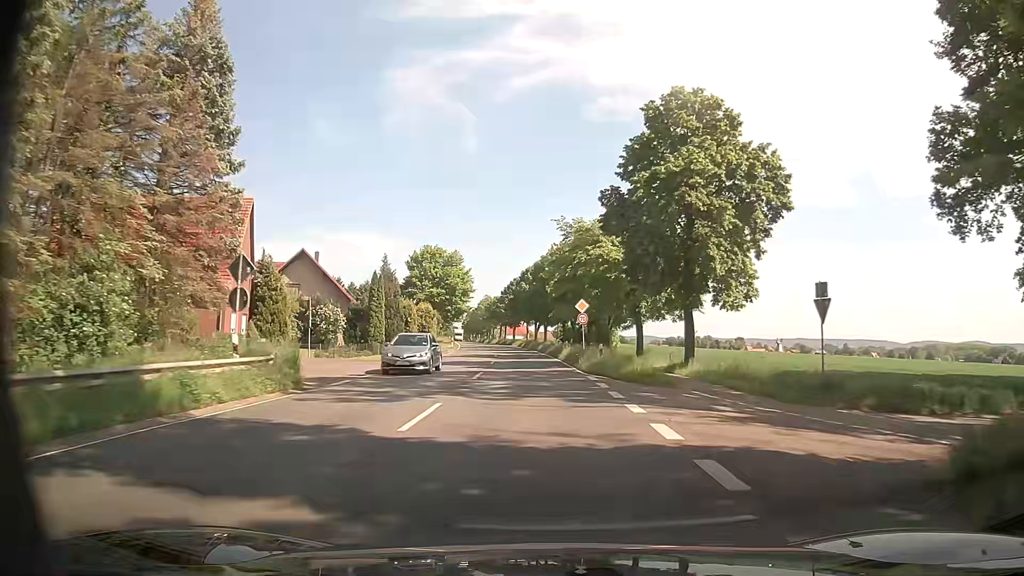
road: secondary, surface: asphalt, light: Day
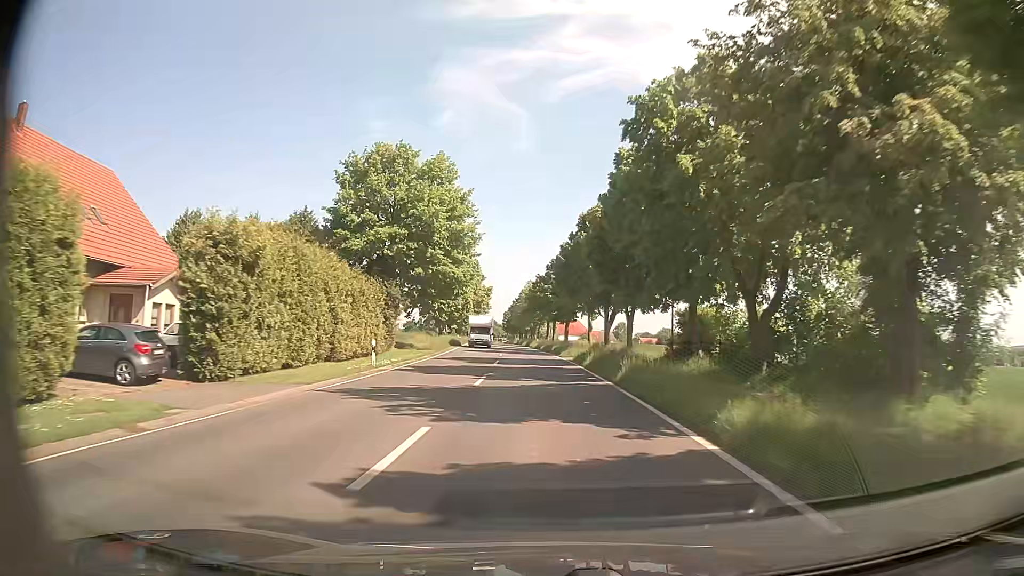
(-2.9, +52.1) m; -5°
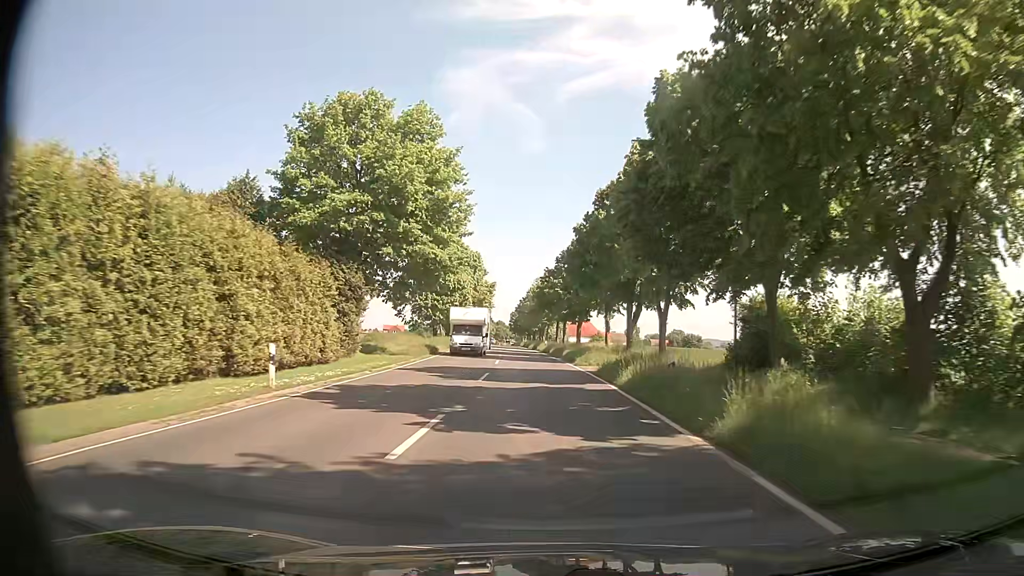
(-0.1, +10.5) m; -1°
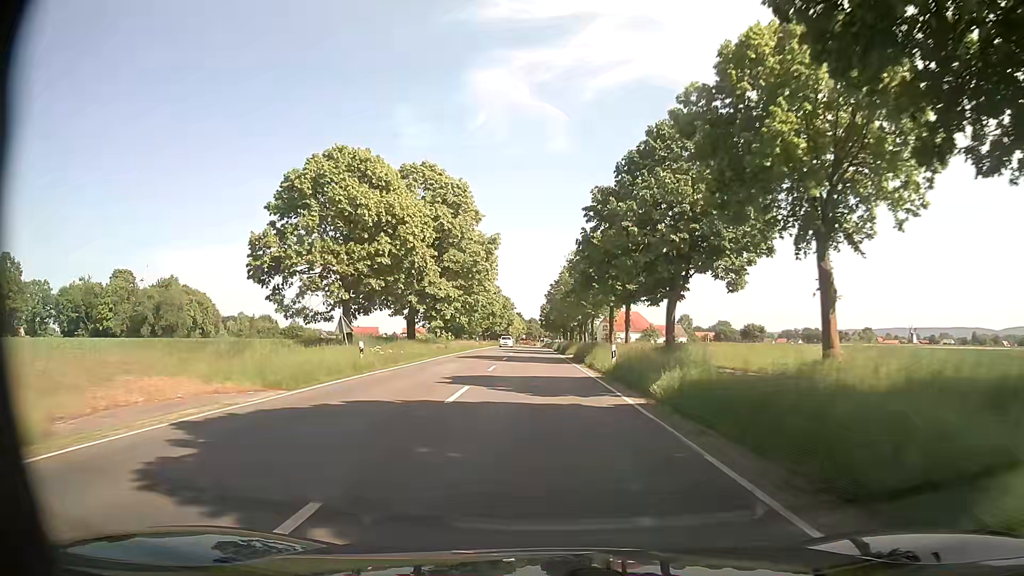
(-1.3, +42.5) m; -3°
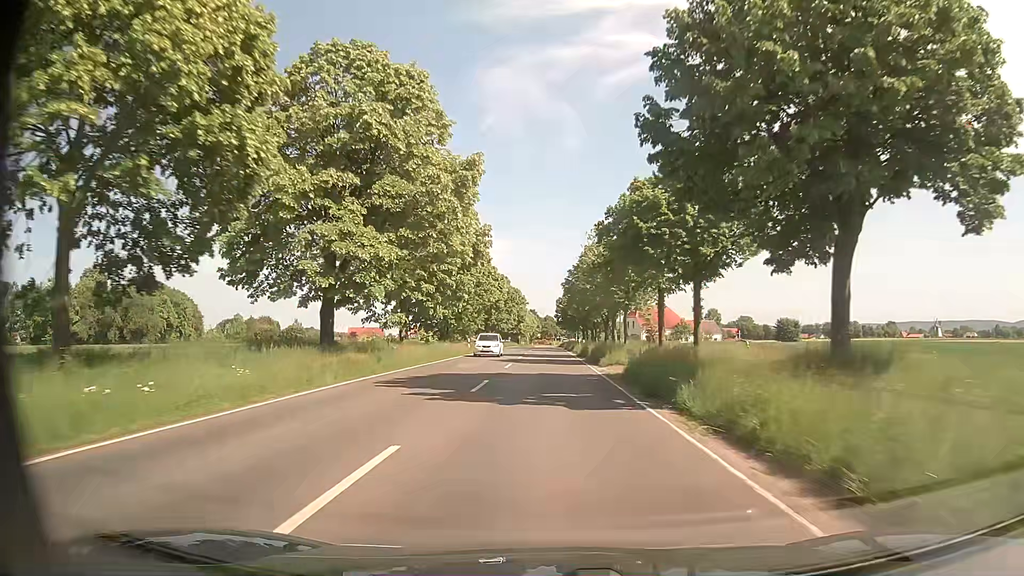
(-0.3, +21.3) m; -1°
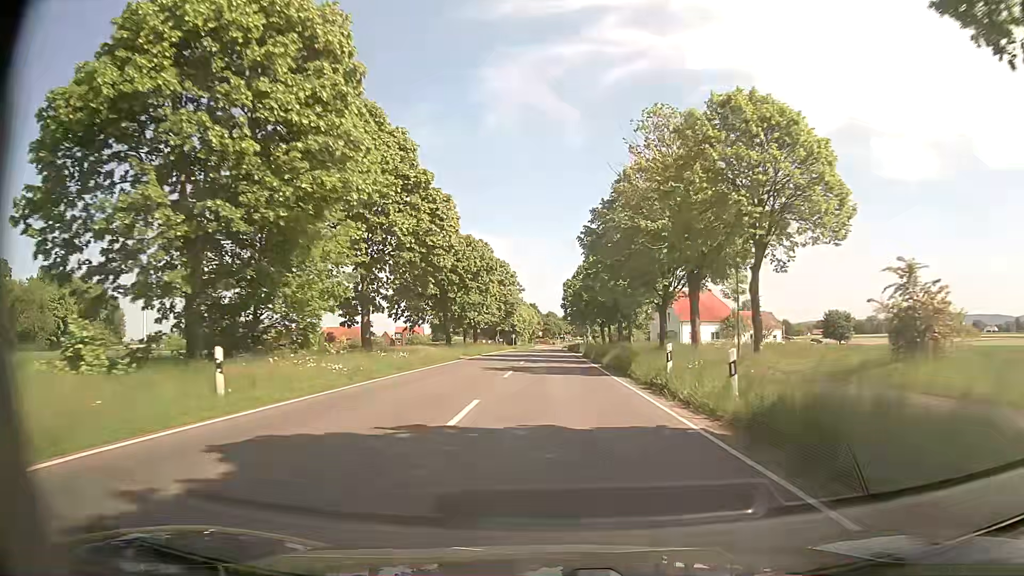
(-0.3, +42.0) m; 0°
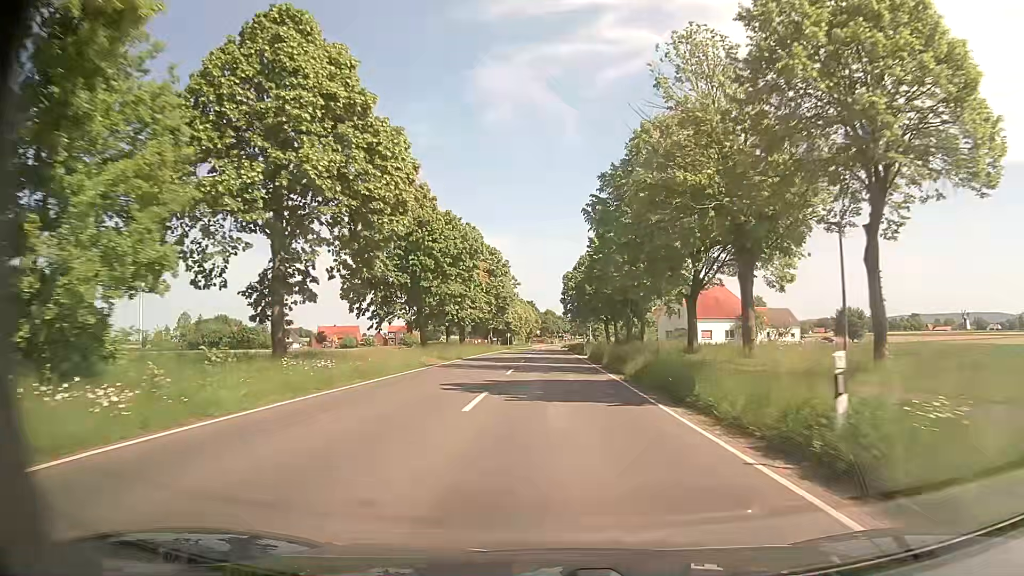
(0.0, +10.3) m; 0°
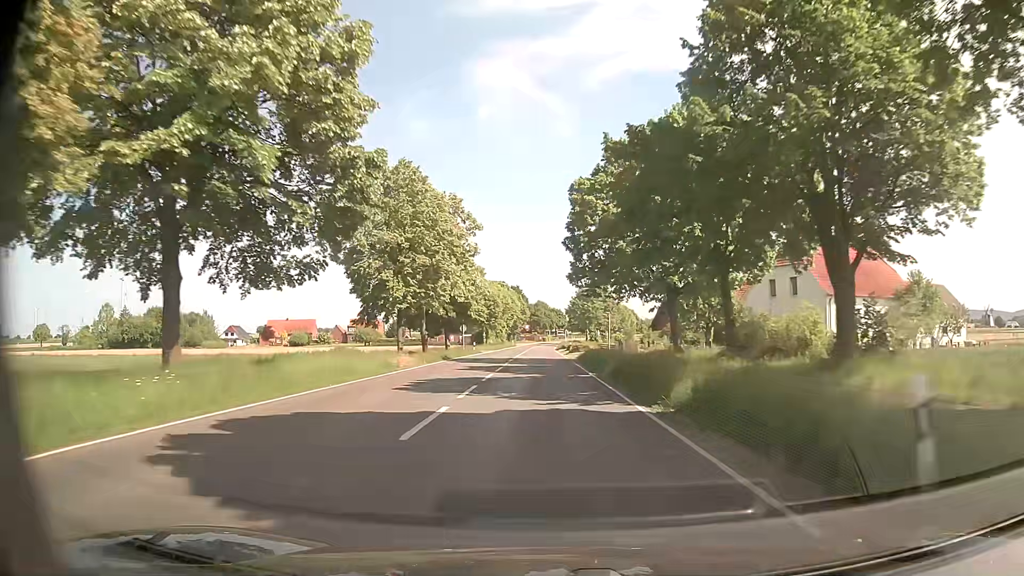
(+0.3, +51.8) m; +1°
(0, +10) (0, +20) (0, +30) (0, +40) (0, +50) (-1, +60) (-1, +70) (-1, +80) (-1, +90) (-1, +100) m
